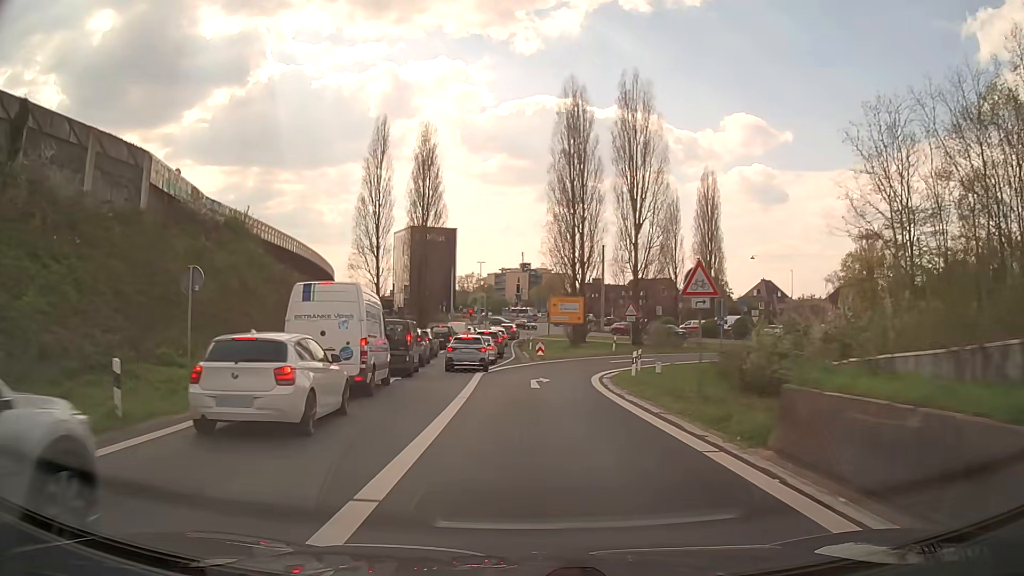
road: trunk_link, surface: asphalt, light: Day
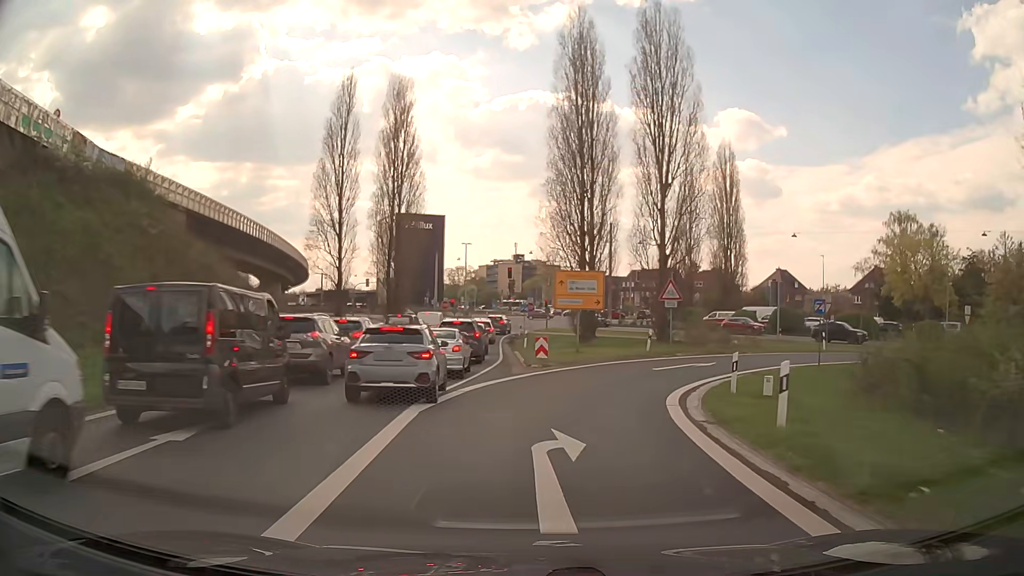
(-0.1, +14.7) m; +1°
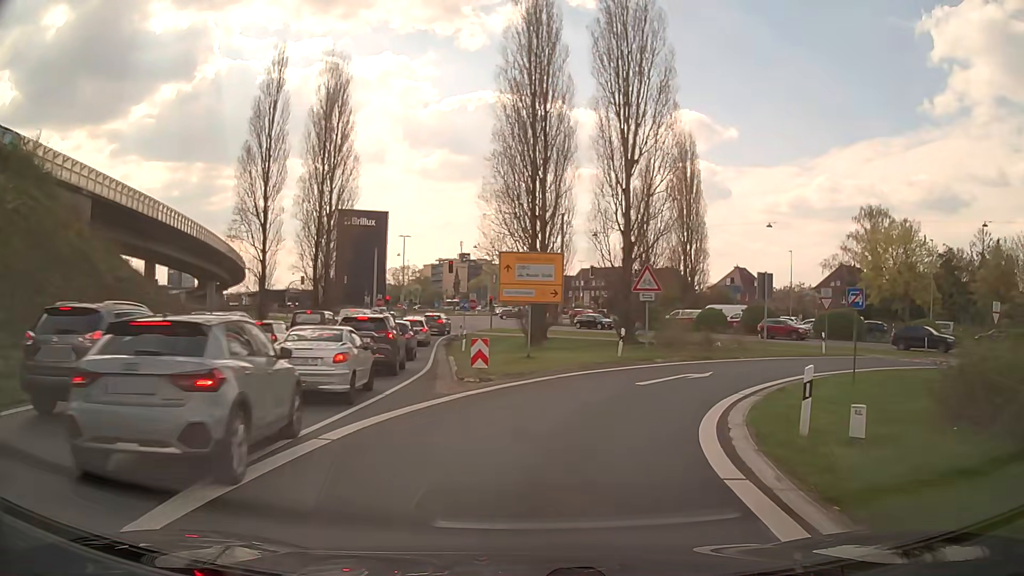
(+0.2, +7.0) m; +4°
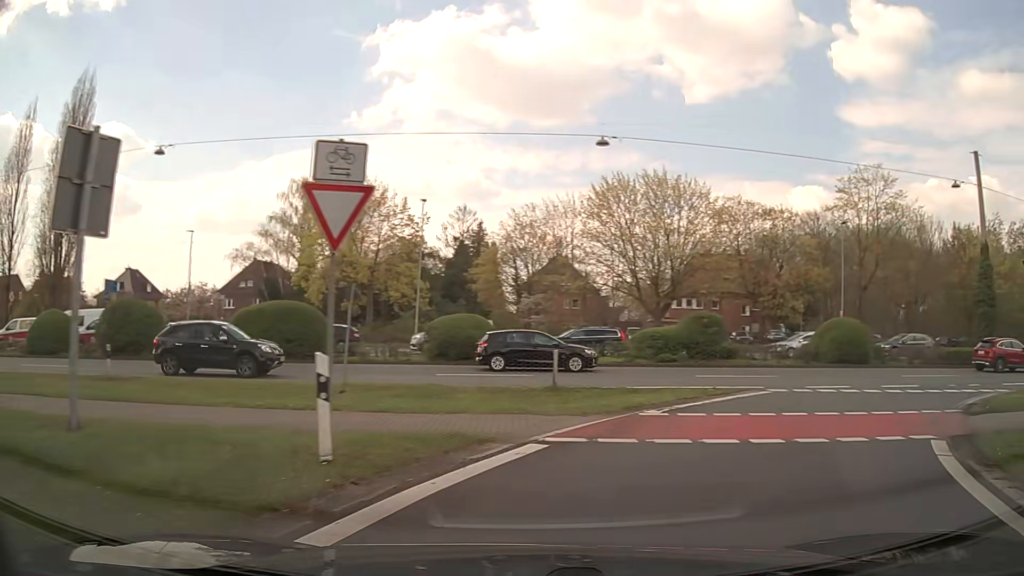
(+9.2, +25.8) m; +51°
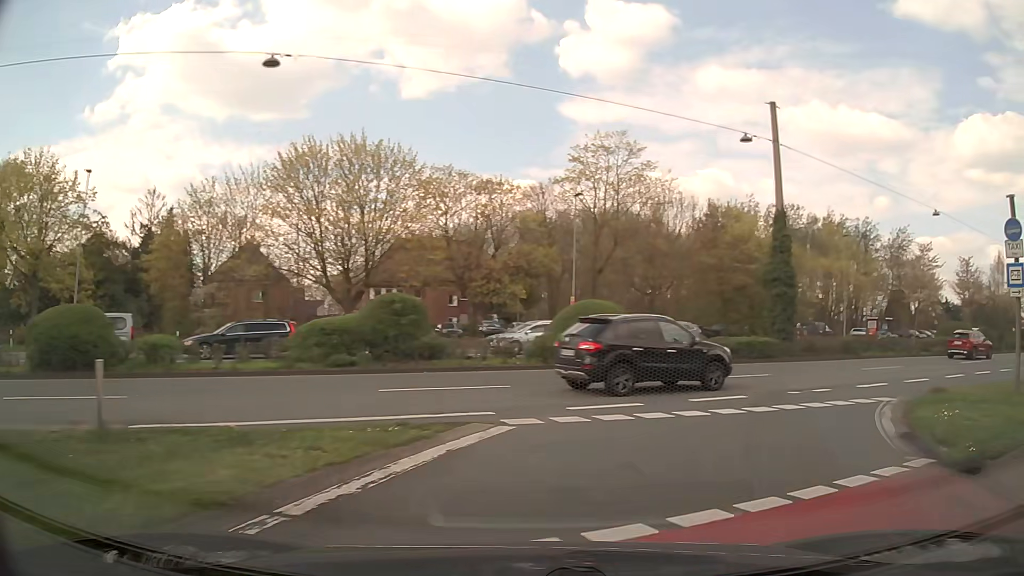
(+1.9, +8.4) m; +25°
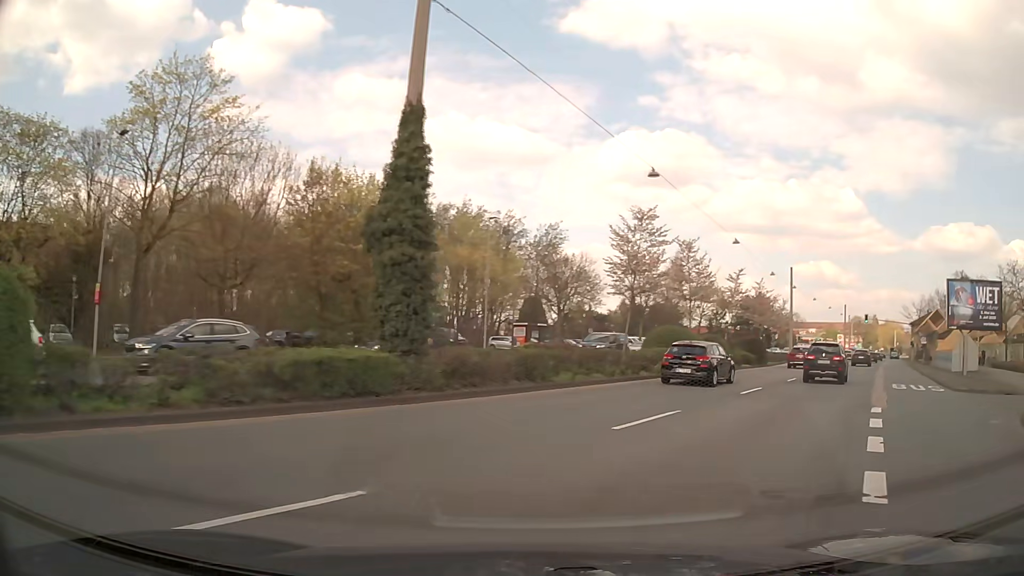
(+4.8, +15.4) m; +32°
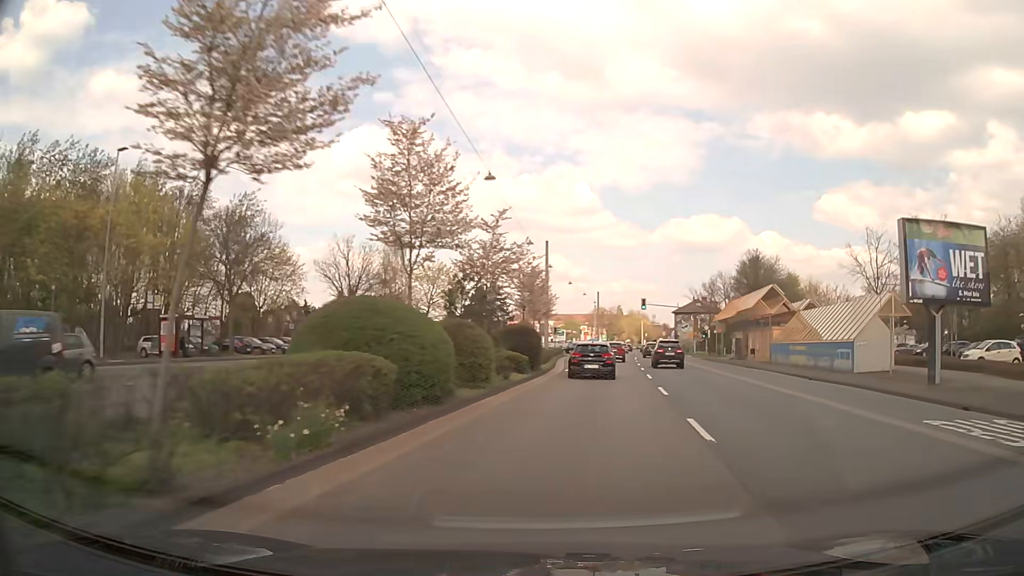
(+4.3, +19.3) m; +23°
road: primary
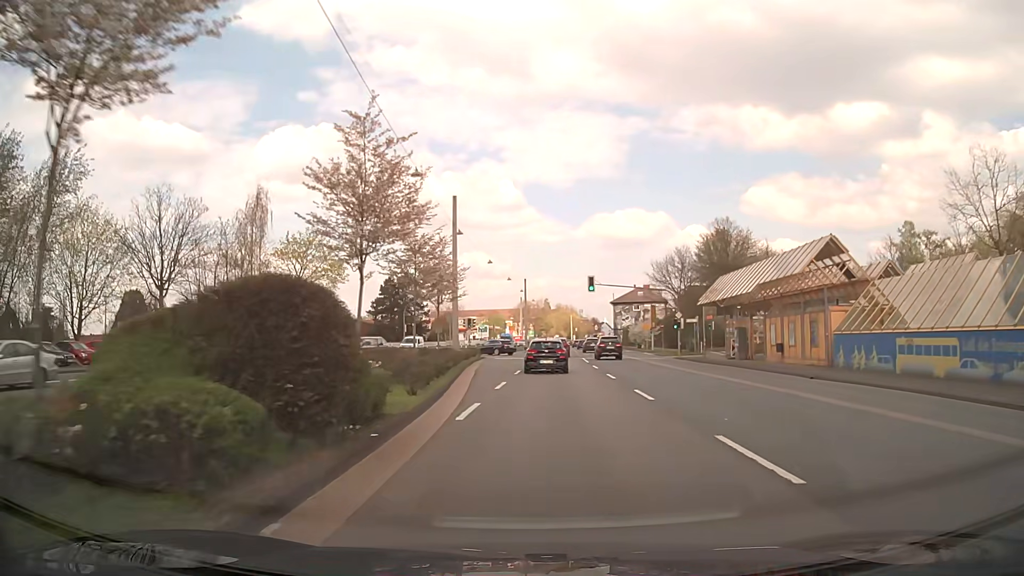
(+1.8, +21.6) m; +7°
(0, +10) (0, +20) (0, +30) (0, +40) (0, +50) (+1, +60) (+1, +70) (+1, +80) (+2, +90) (+2, +100) m
